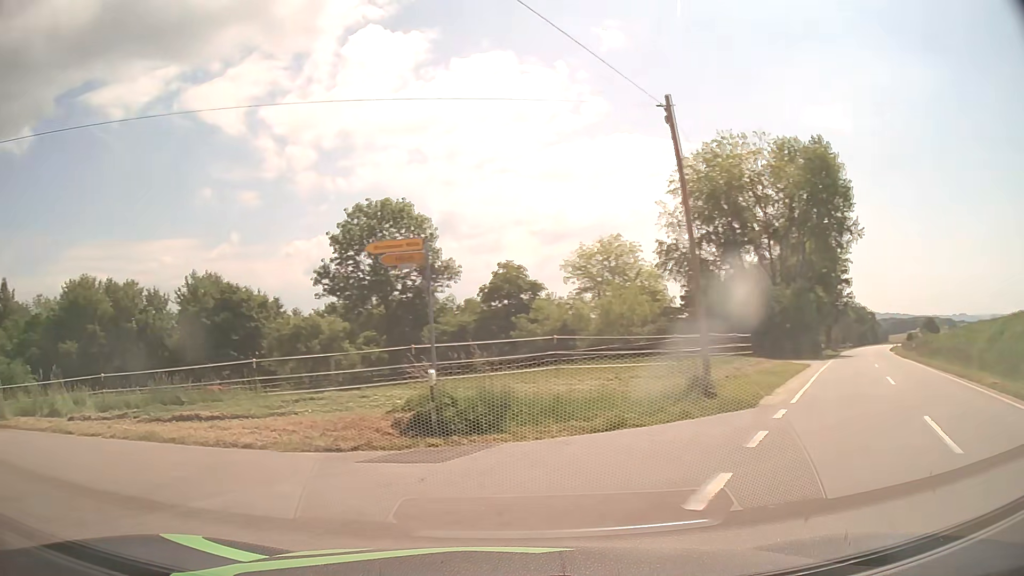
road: tertiary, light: Day
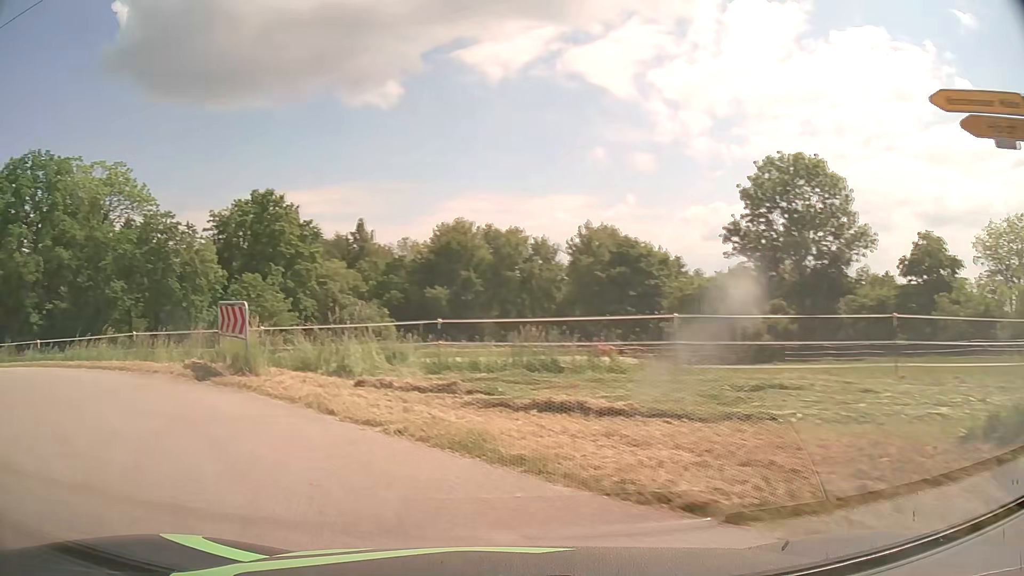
(-1.8, +6.0) m; -33°
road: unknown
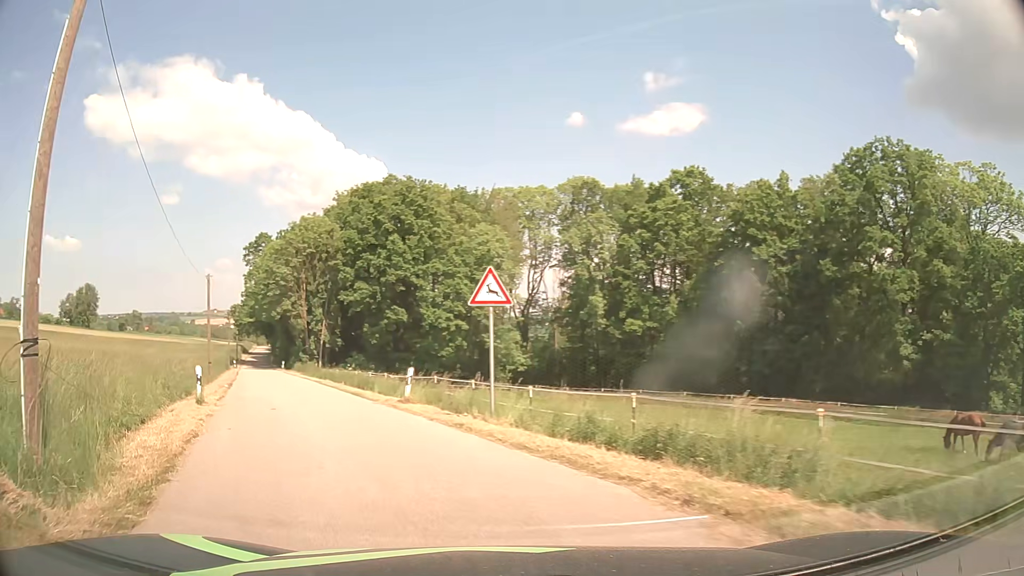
(-12.2, +13.4) m; -73°
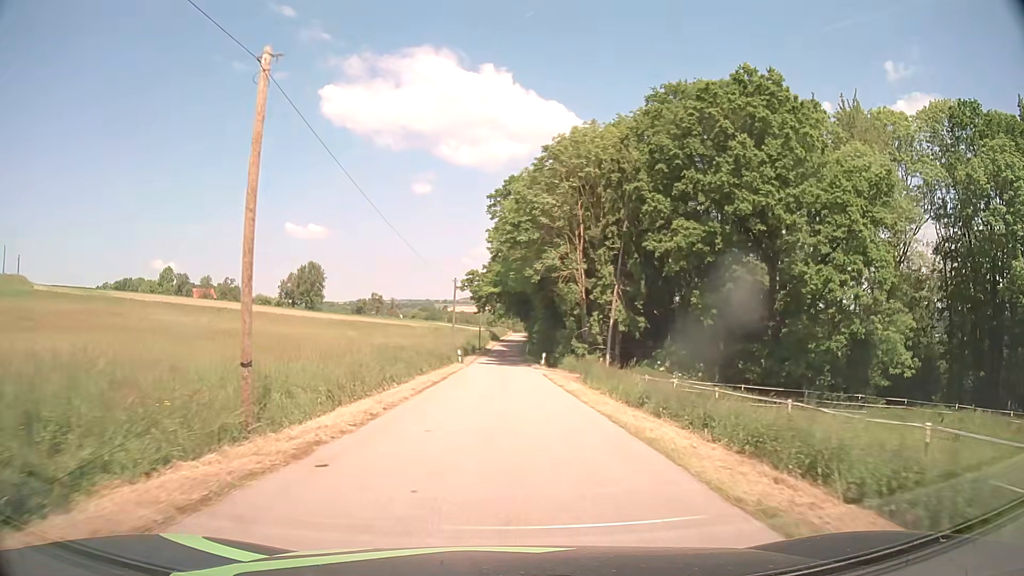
(-10.2, +30.3) m; -23°
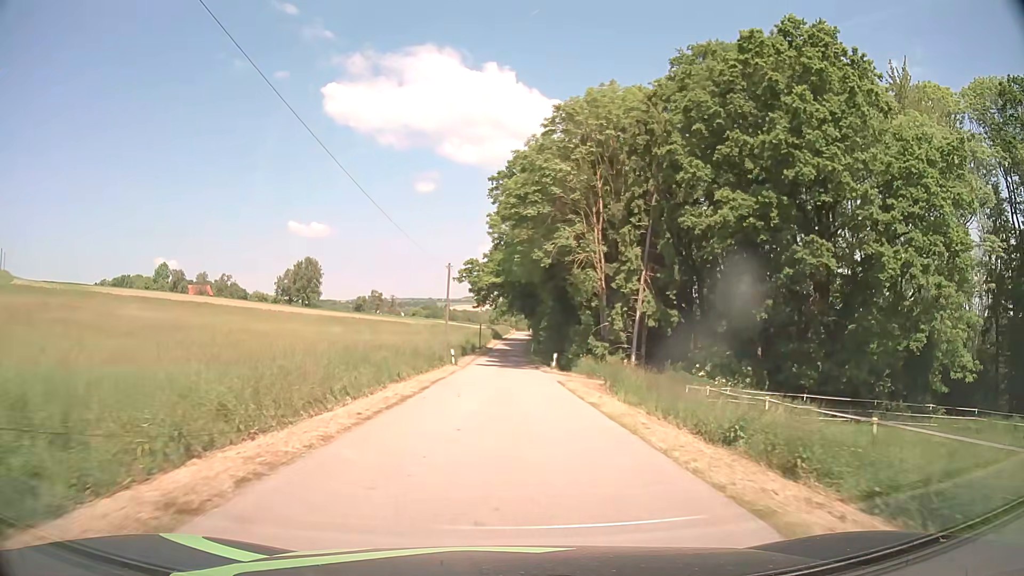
(0.0, +8.2) m; 0°
(0, +10) (0, +20) (0, +30) (0, +40) (0, +50) (0, +60) (0, +70) (+1, +80) (+1, +90) (+1, +100) m
